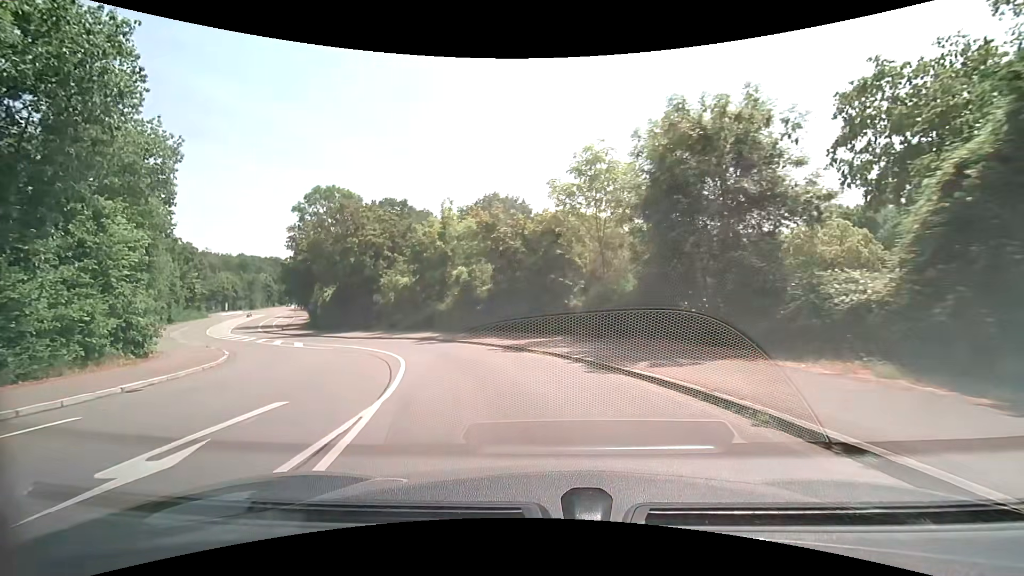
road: secondary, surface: asphalt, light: Day
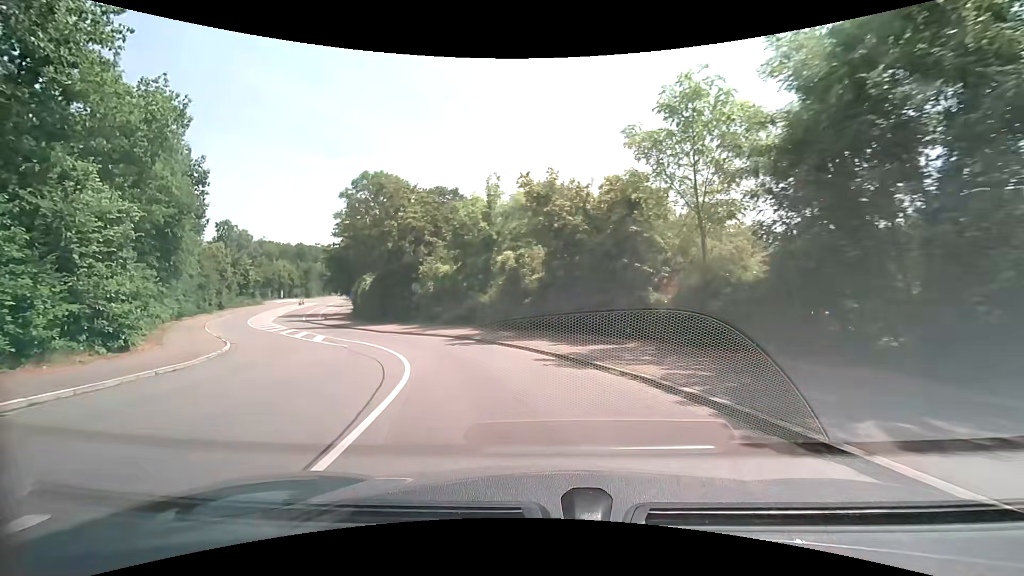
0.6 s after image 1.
(-0.3, +5.3) m; -6°
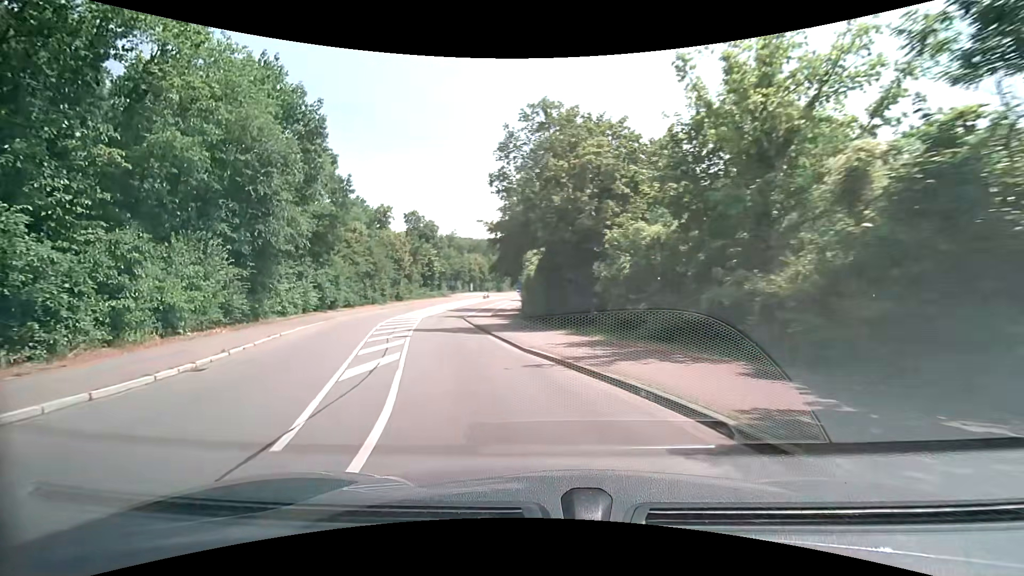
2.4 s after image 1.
(-2.8, +16.7) m; -20°
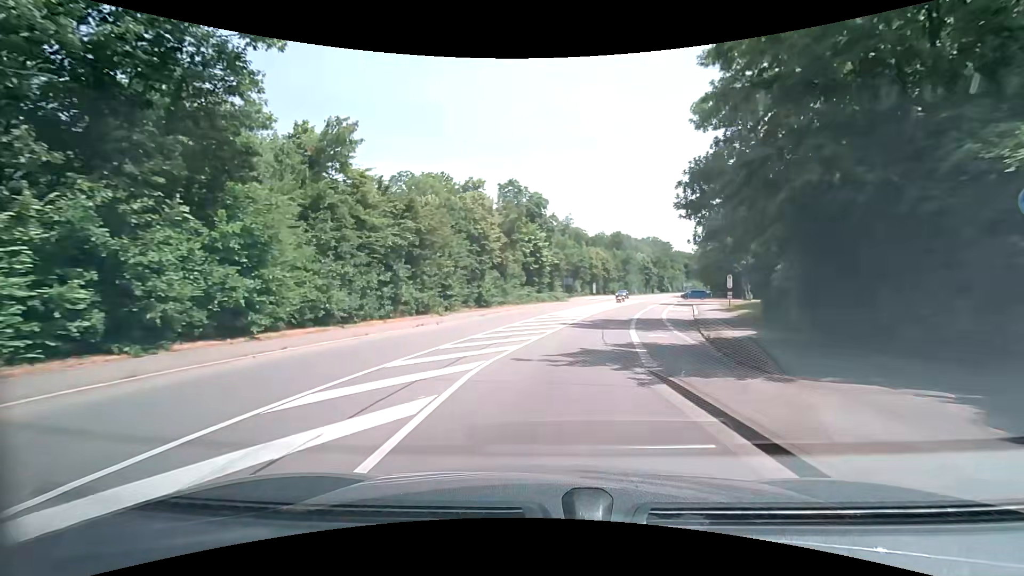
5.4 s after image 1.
(-7.4, +33.3) m; -16°
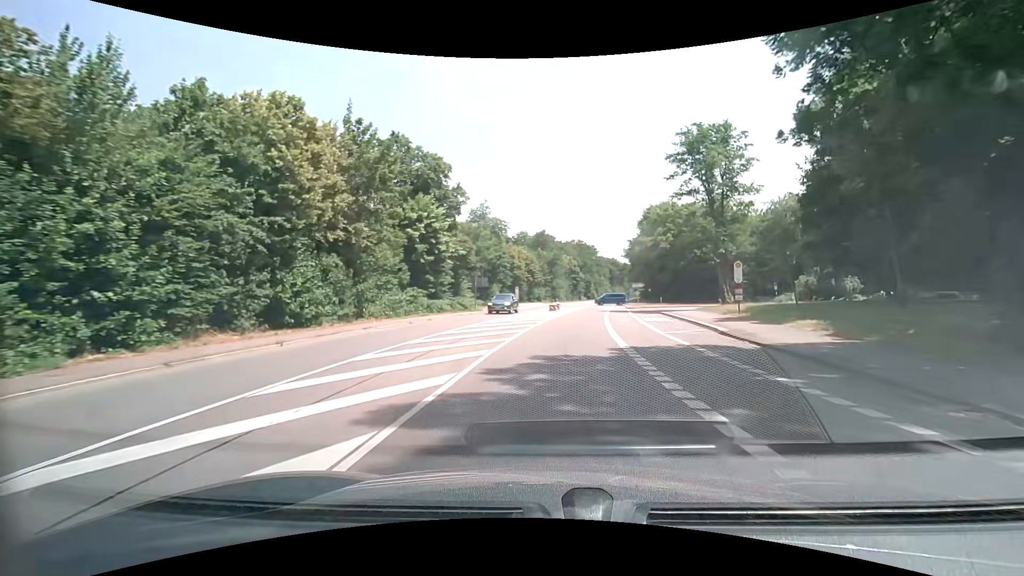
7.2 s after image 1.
(+1.7, +23.2) m; +8°
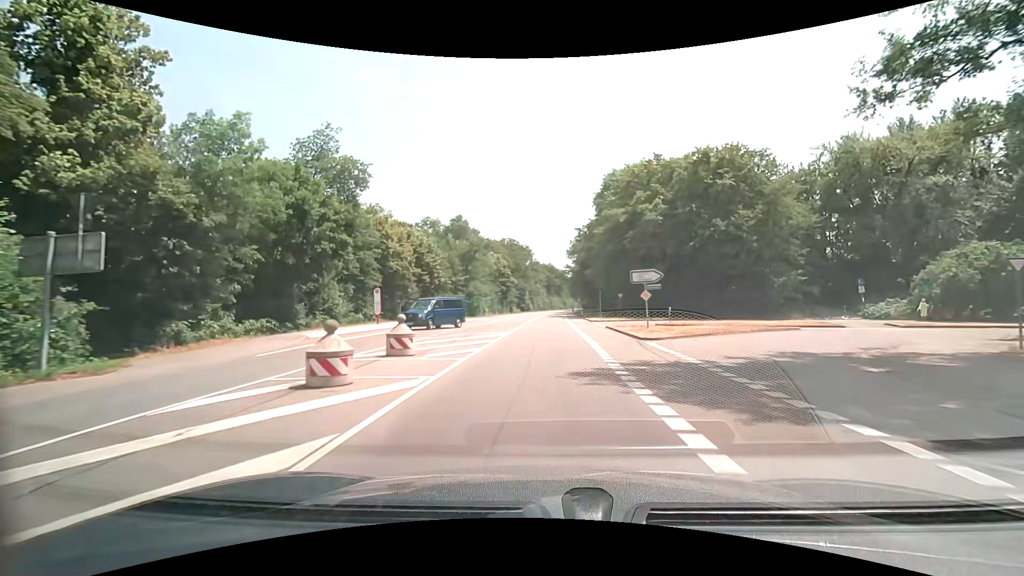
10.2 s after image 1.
(+3.4, +40.7) m; +8°
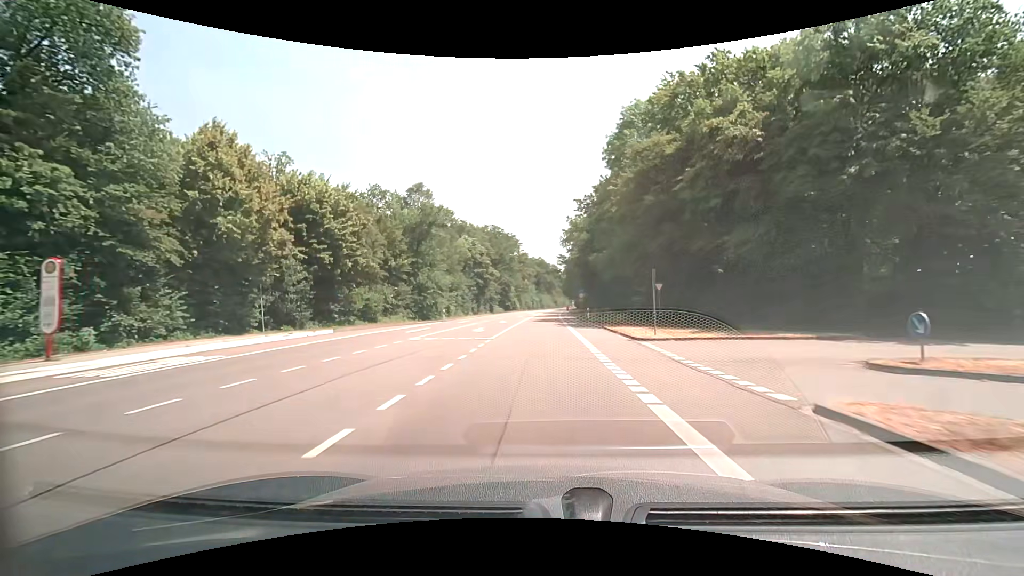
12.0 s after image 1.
(+0.2, +25.3) m; +1°
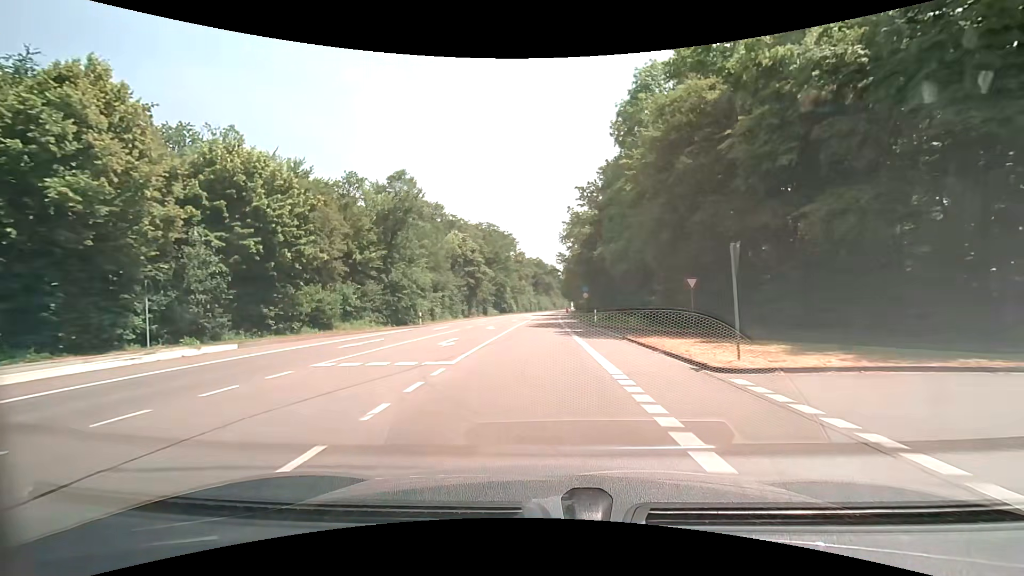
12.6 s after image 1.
(0.0, +8.5) m; 0°
(0, +10) (0, +20) (0, +30) (0, +40) (0, +50) (0, +60) (0, +70) (+1, +80) (+1, +90) (+2, +100) m
